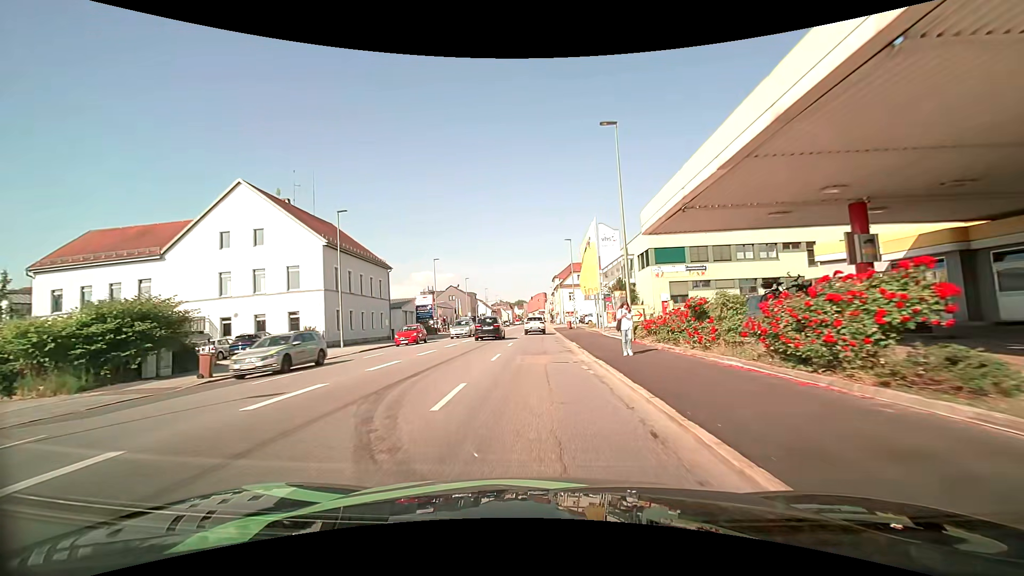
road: tertiary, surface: asphalt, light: Day
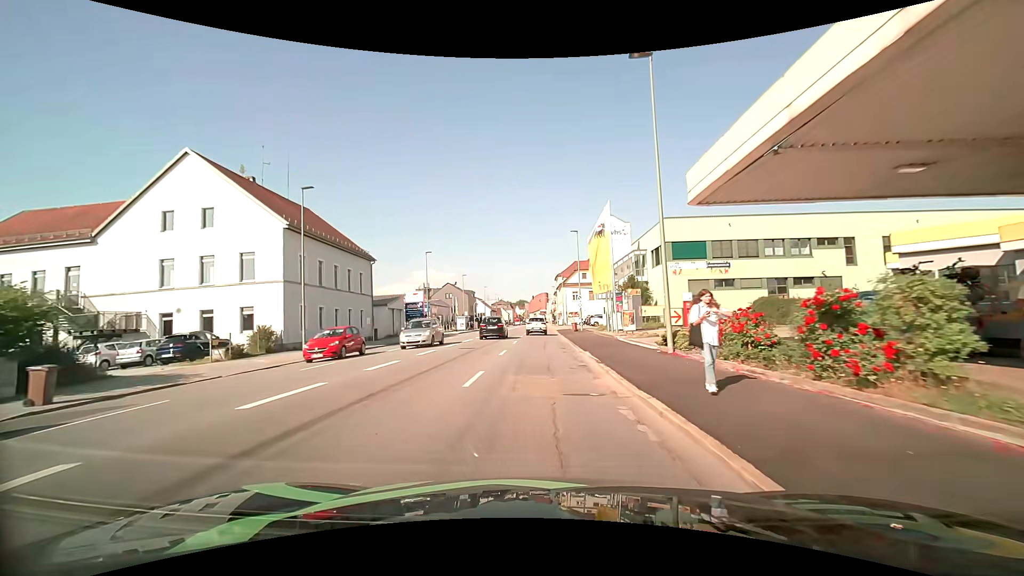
(0.0, +6.3) m; 0°
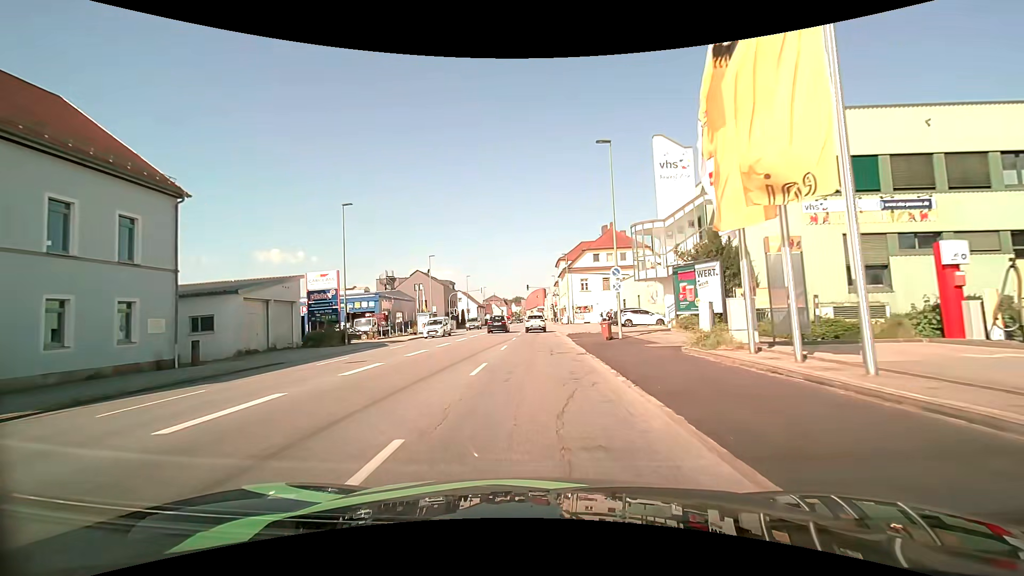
(+0.2, +25.9) m; 0°
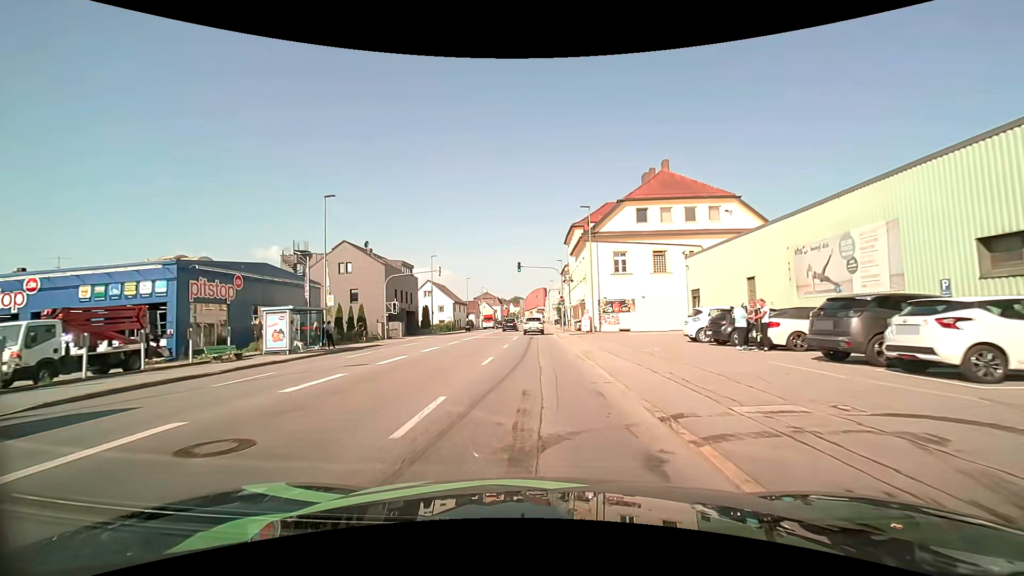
(+0.2, +32.8) m; 0°
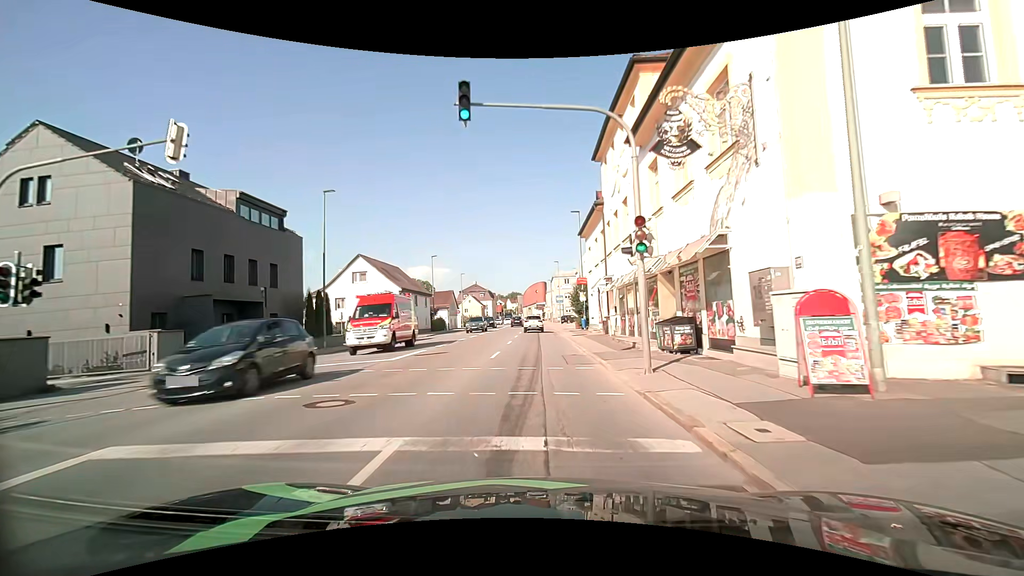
(-0.1, +33.5) m; 0°
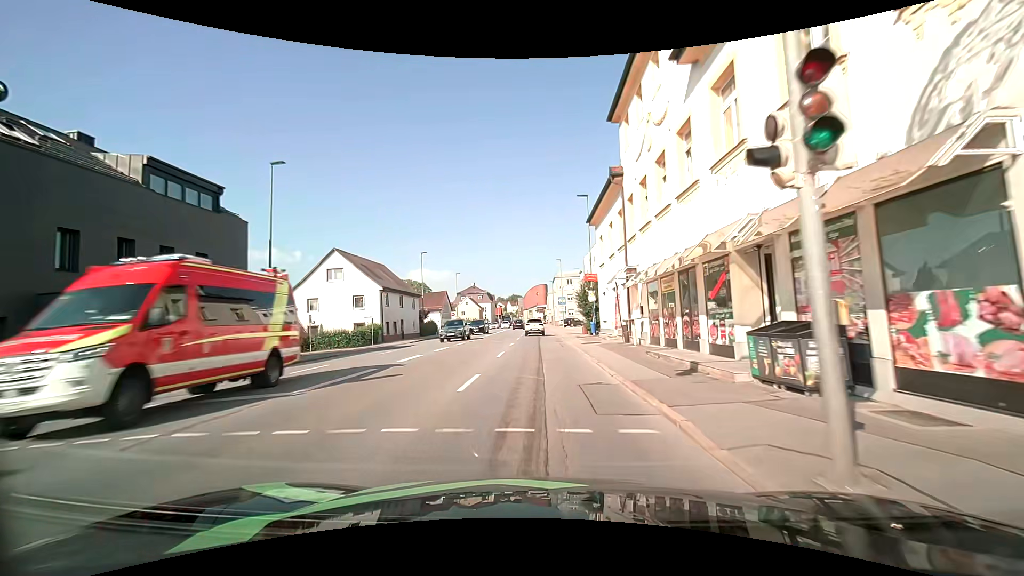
(0.0, +6.7) m; -1°
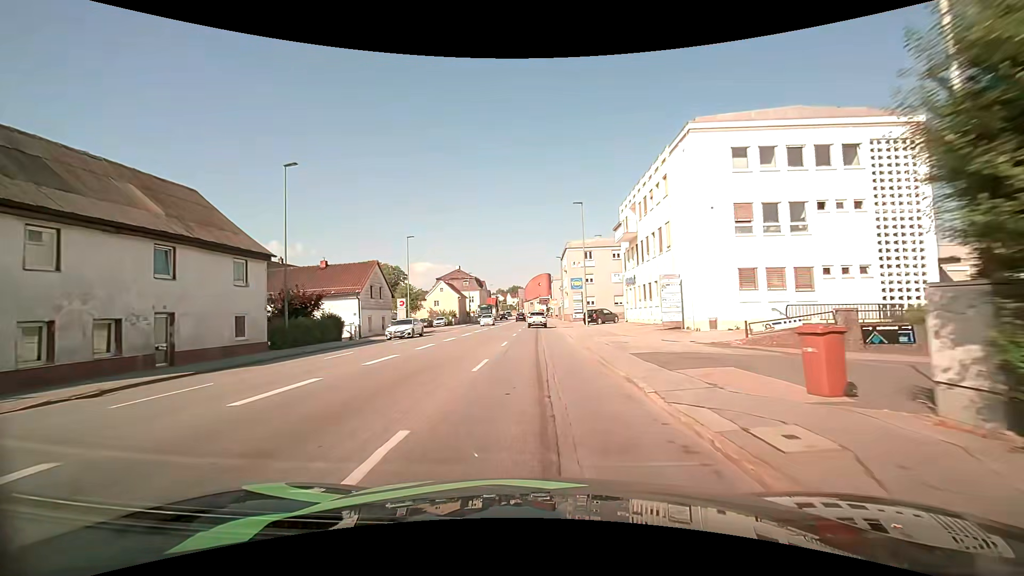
(+0.2, +33.9) m; 0°
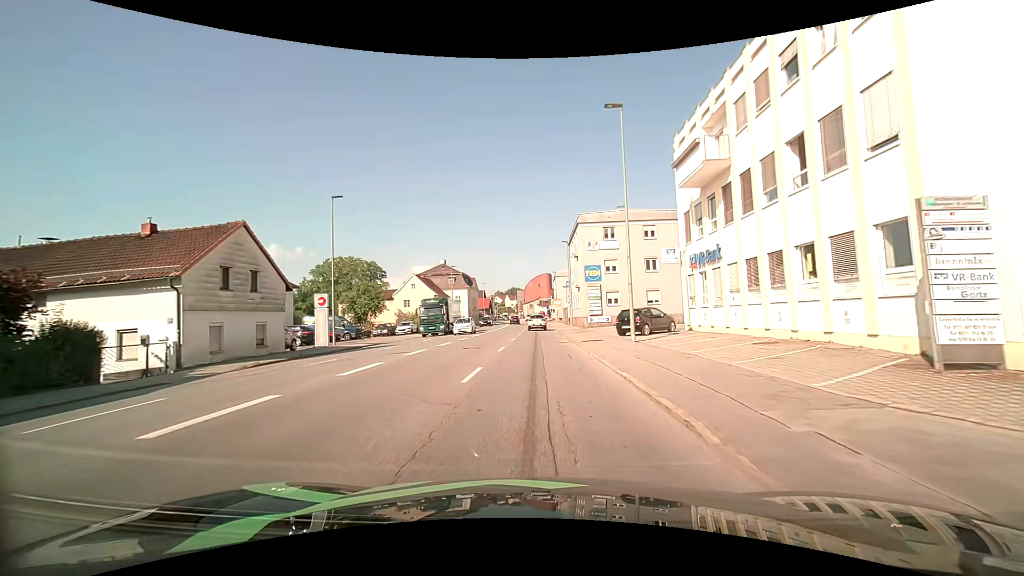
(0.0, +19.8) m; 0°
(0, +10) (0, +20) (0, +30) (0, +40) (0, +50) (0, +60) (0, +70) (0, +80) (0, +90) (0, +100) m
